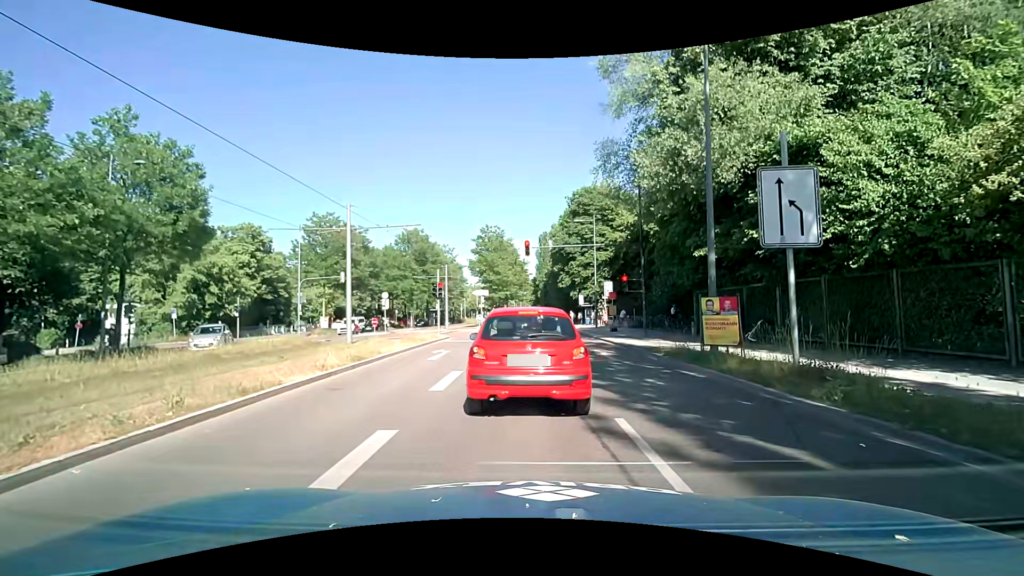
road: secondary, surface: asphalt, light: Day
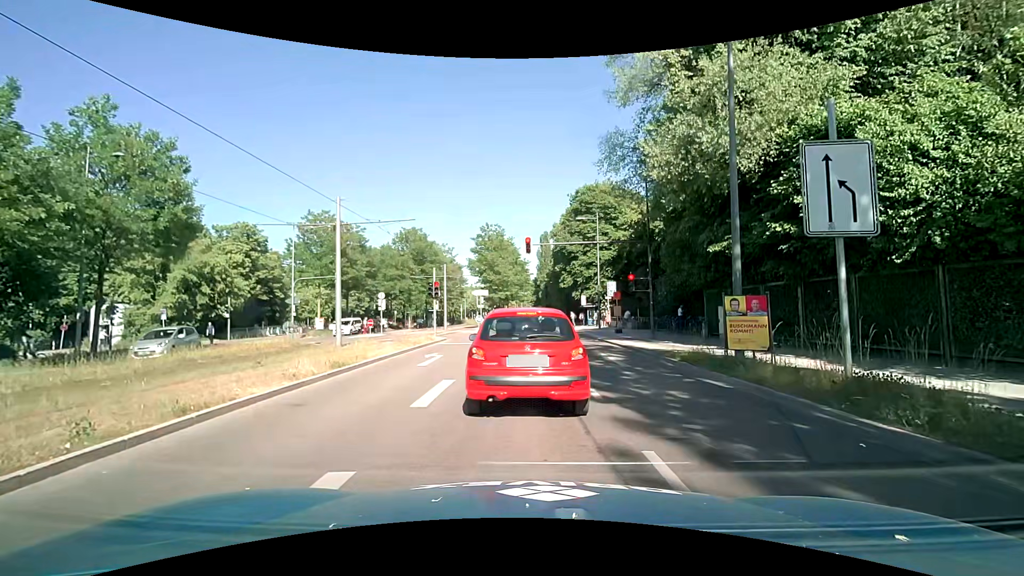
(0.0, +1.4) m; 0°
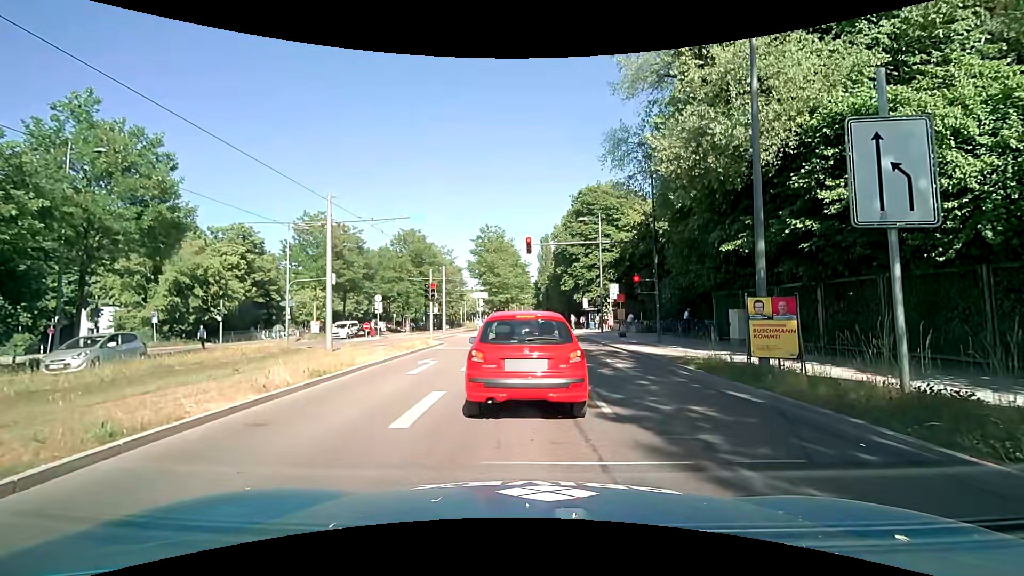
(0.0, +1.2) m; +2°
(0, +10) (-1, +20) (-1, +30) (-2, +40) (-2, +50) (-3, +60) (-3, +70) (-3, +80) (-3, +90) (-3, +100) m
